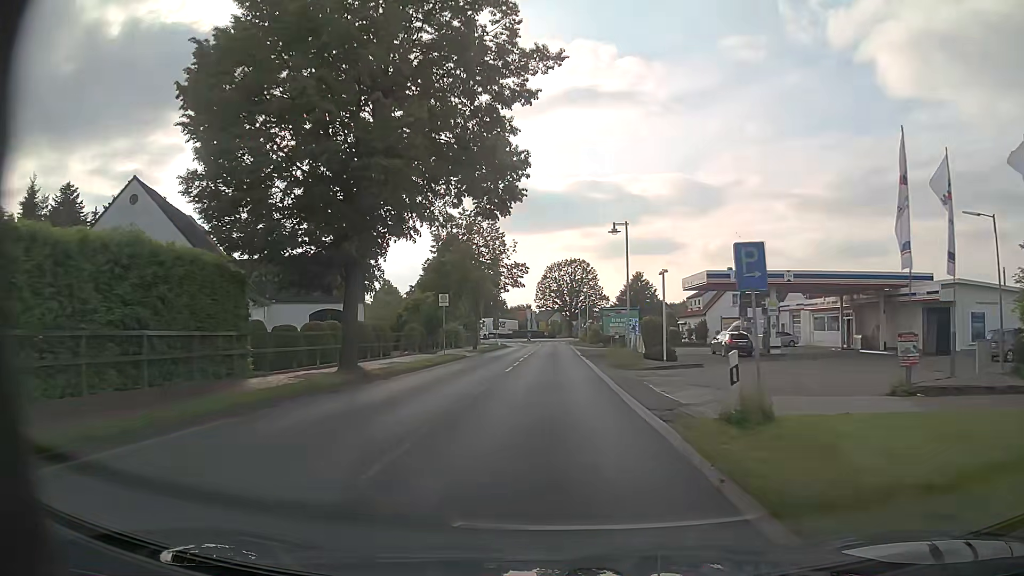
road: primary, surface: asphalt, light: Day
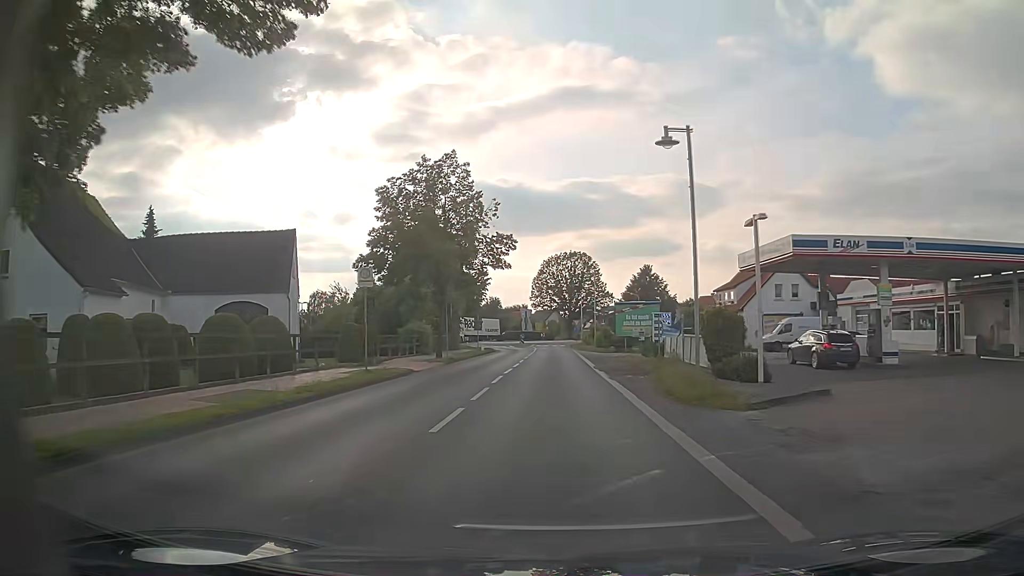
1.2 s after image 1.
(+0.1, +14.9) m; 0°
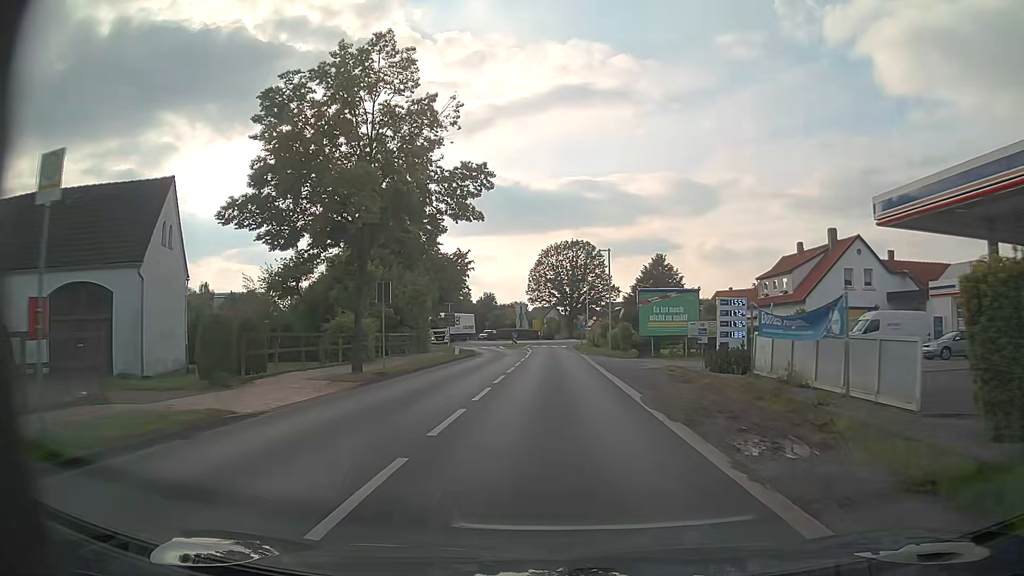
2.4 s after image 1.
(0.0, +14.4) m; 0°
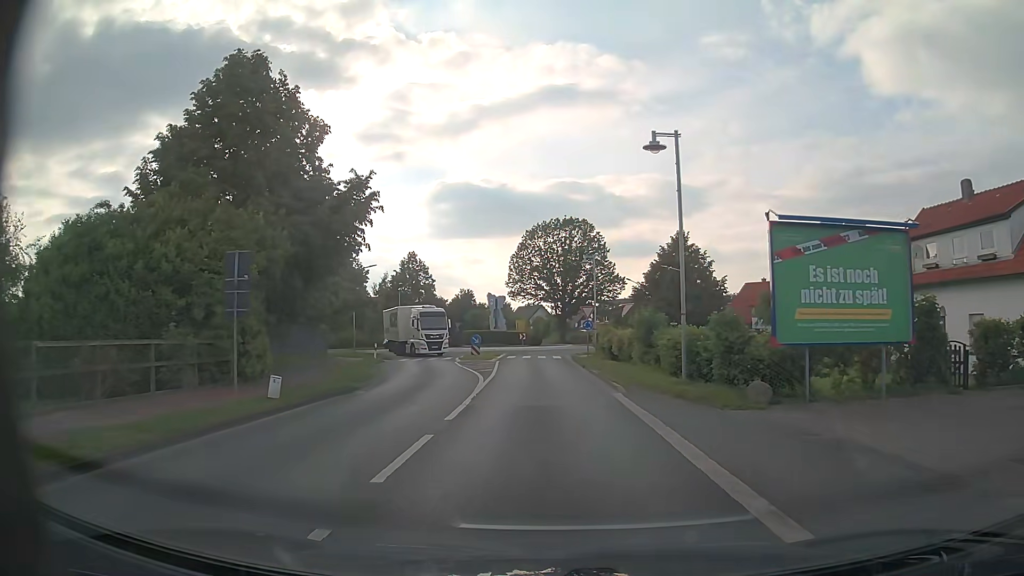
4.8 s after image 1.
(+0.2, +25.2) m; +1°
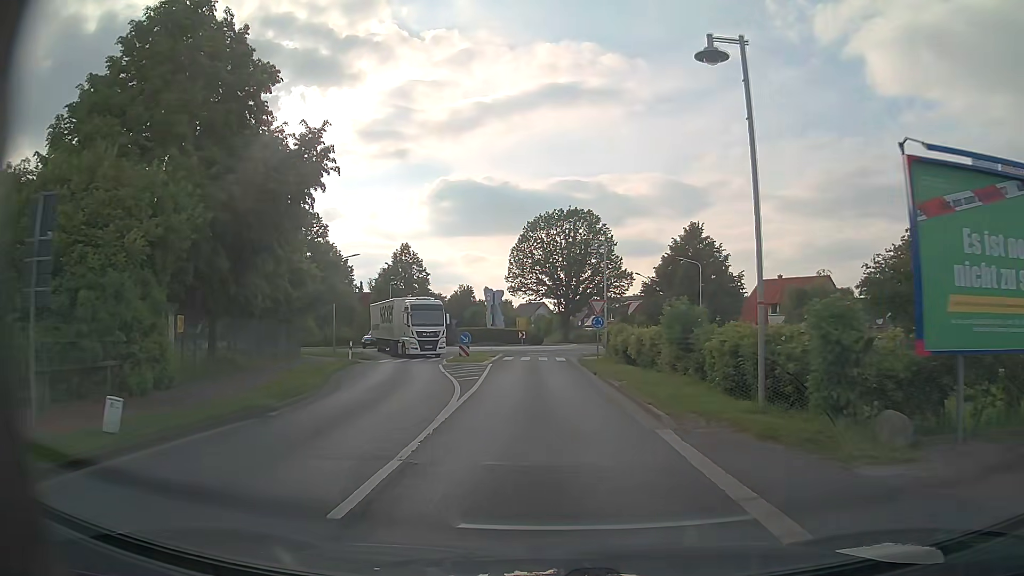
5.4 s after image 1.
(0.0, +6.0) m; 0°
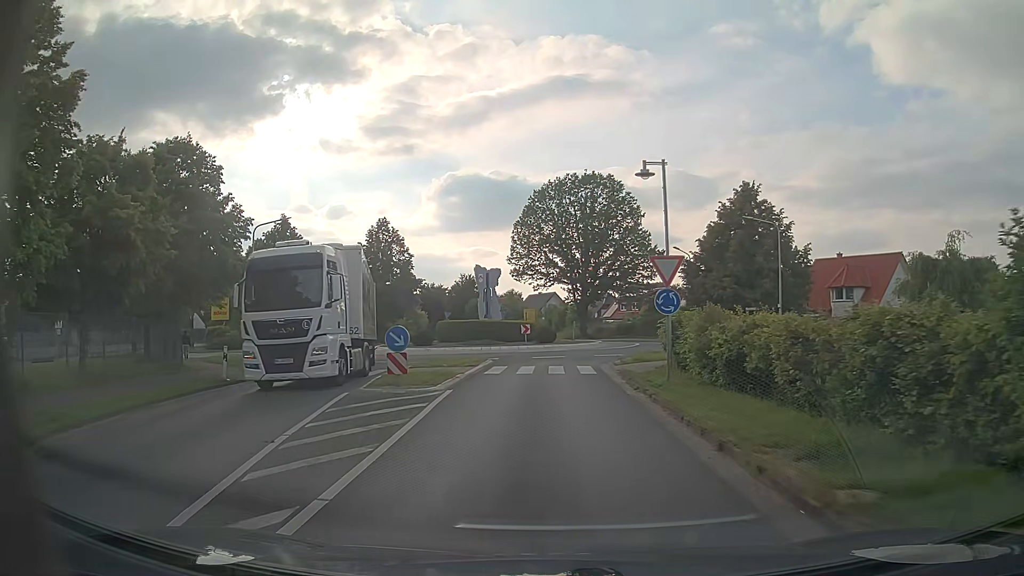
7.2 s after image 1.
(0.0, +16.2) m; -1°
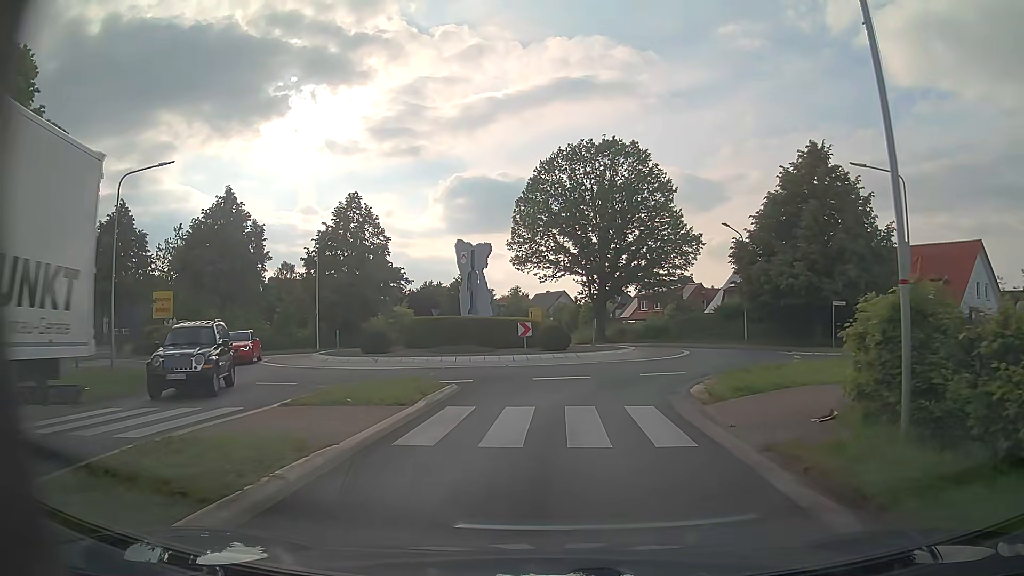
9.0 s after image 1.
(0.0, +13.2) m; -1°
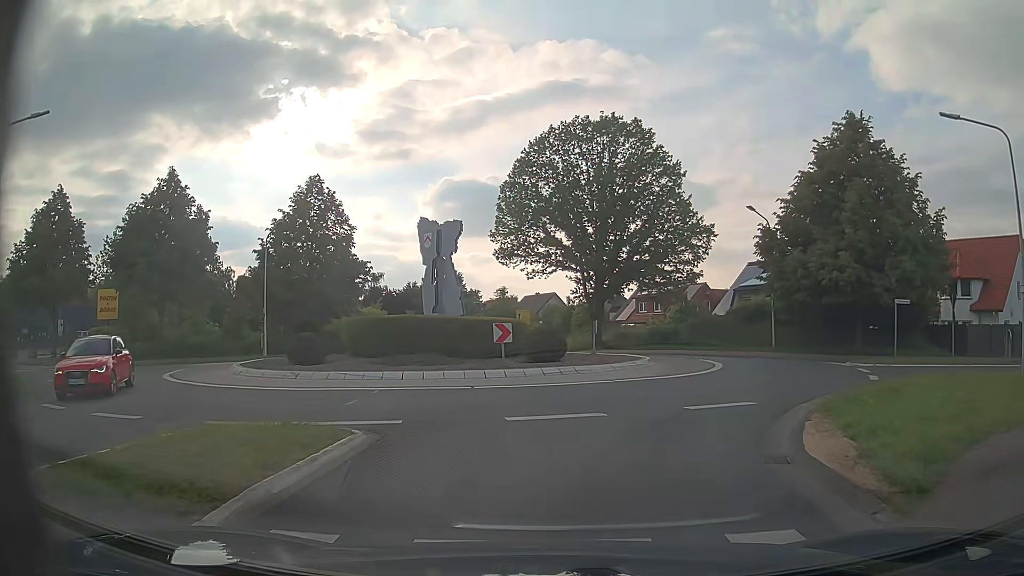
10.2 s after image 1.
(0.0, +7.3) m; 0°
